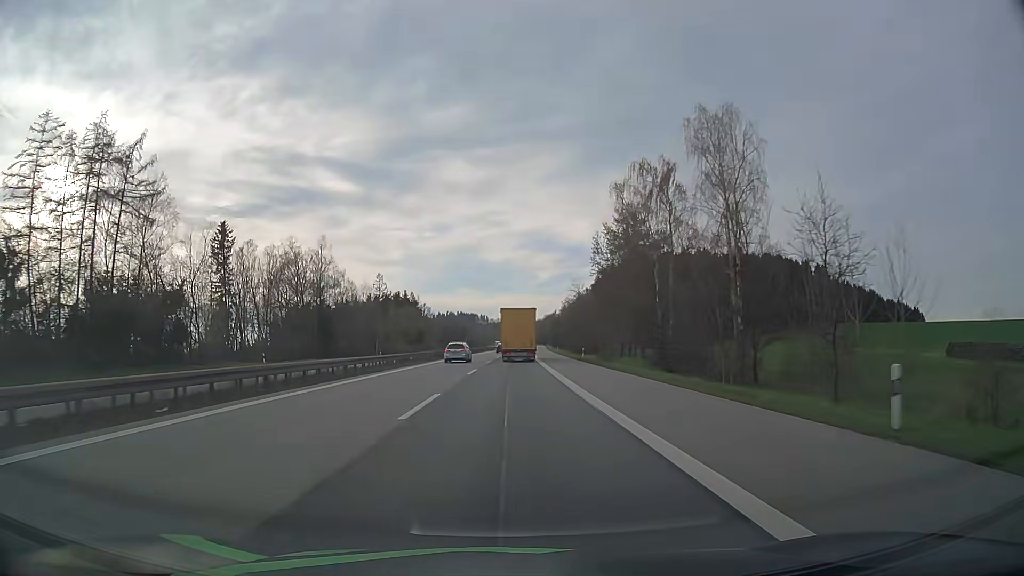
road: motorway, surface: asphalt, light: Day
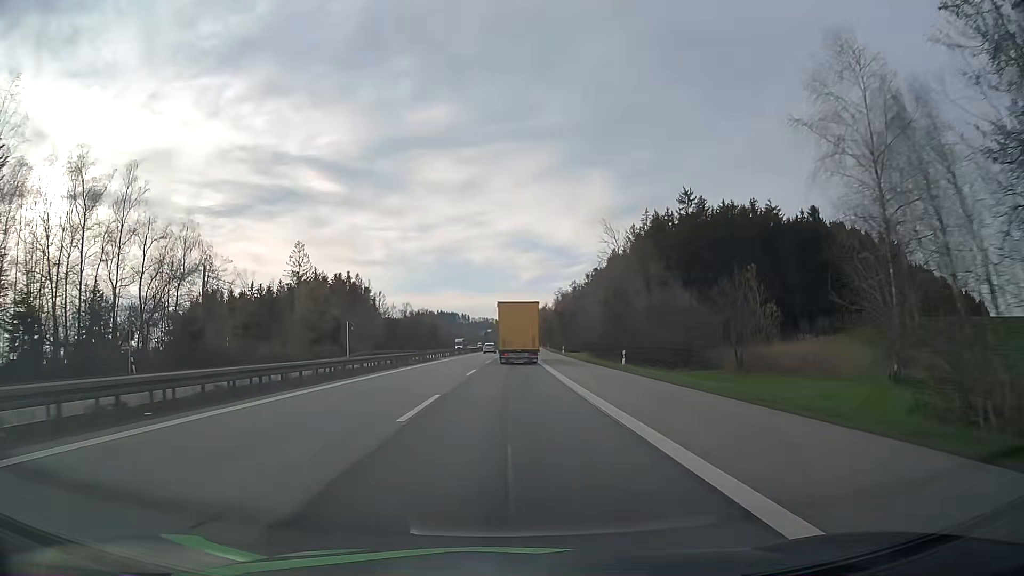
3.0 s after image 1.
(+1.1, +72.7) m; +1°
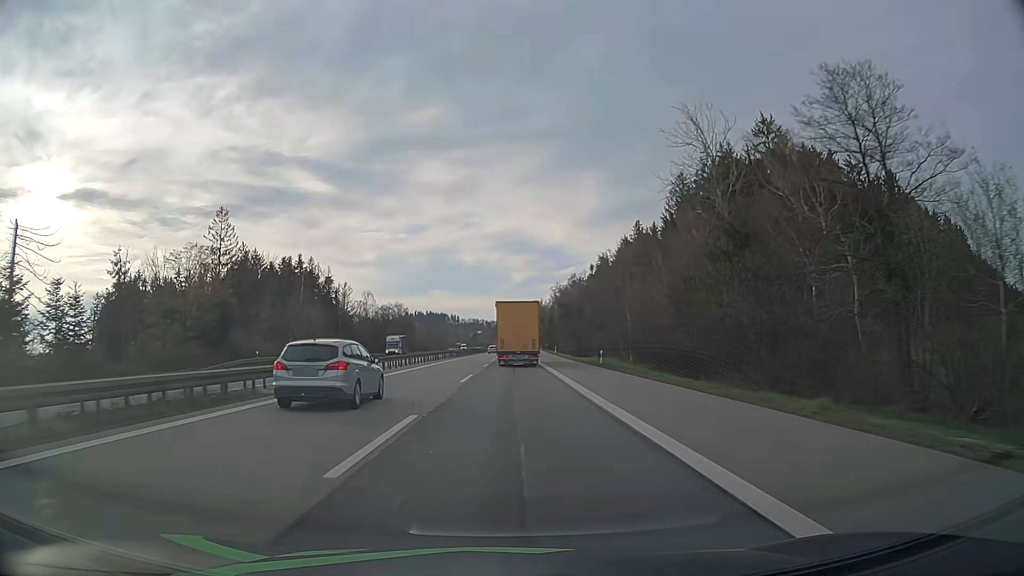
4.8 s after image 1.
(+0.4, +40.7) m; +1°
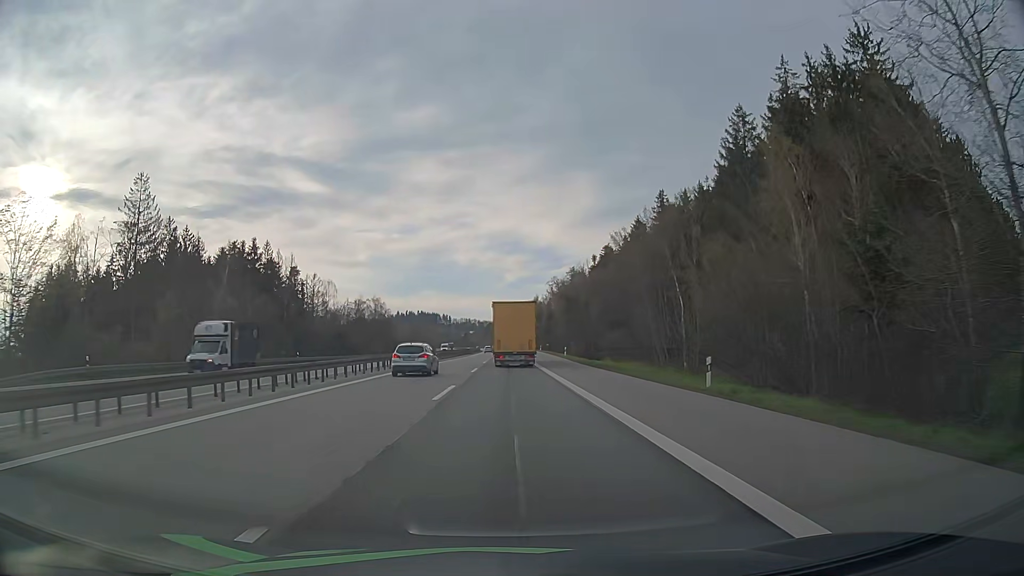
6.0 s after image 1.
(+0.2, +26.1) m; +1°
(0, +10) (0, +20) (0, +30) (0, +40) (0, +50) (0, +60) (0, +70) (0, +80) (0, +90) (0, +100) m
